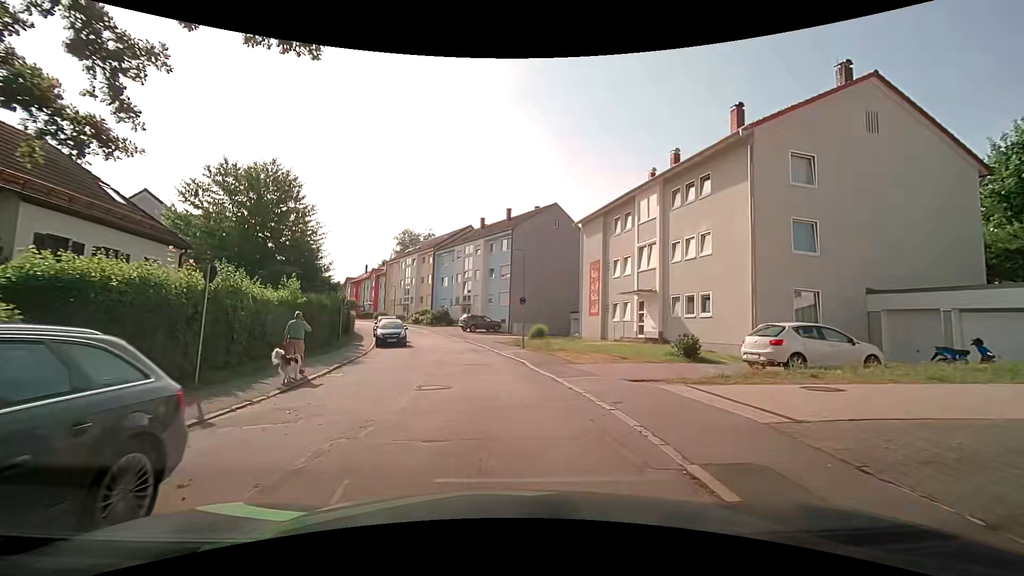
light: Day
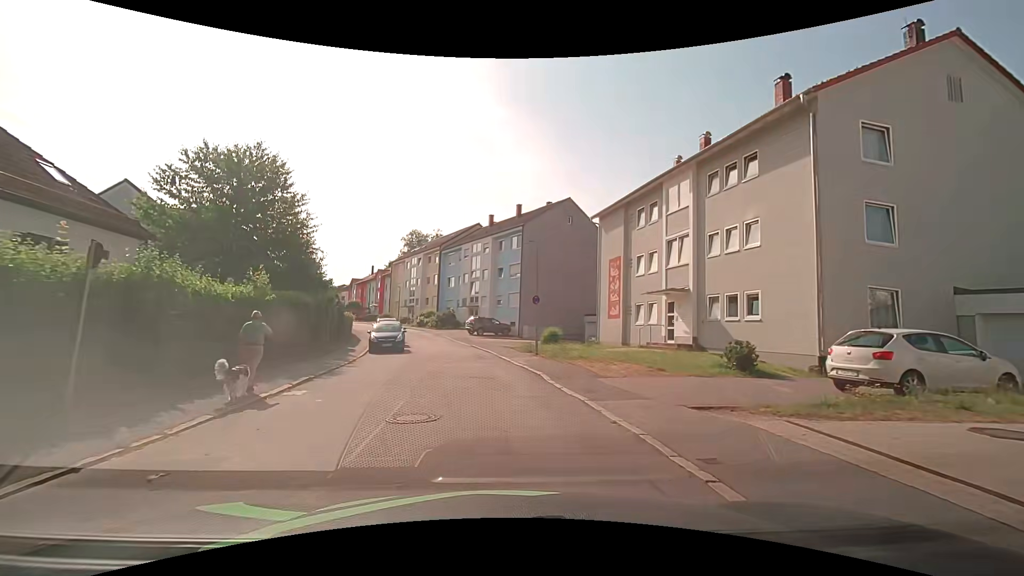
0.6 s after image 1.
(+0.1, +3.4) m; +1°
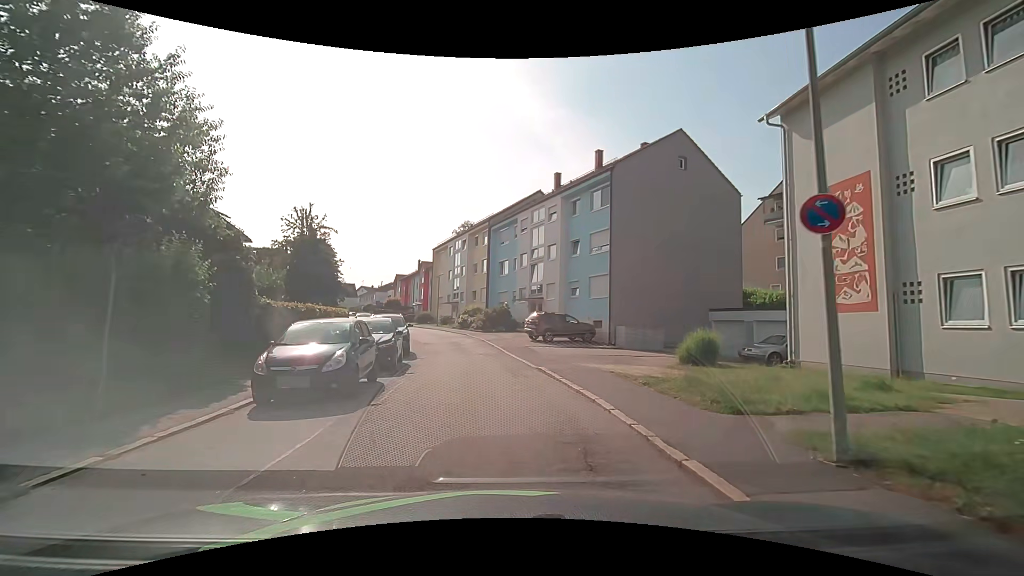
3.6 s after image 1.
(-1.3, +16.4) m; -7°
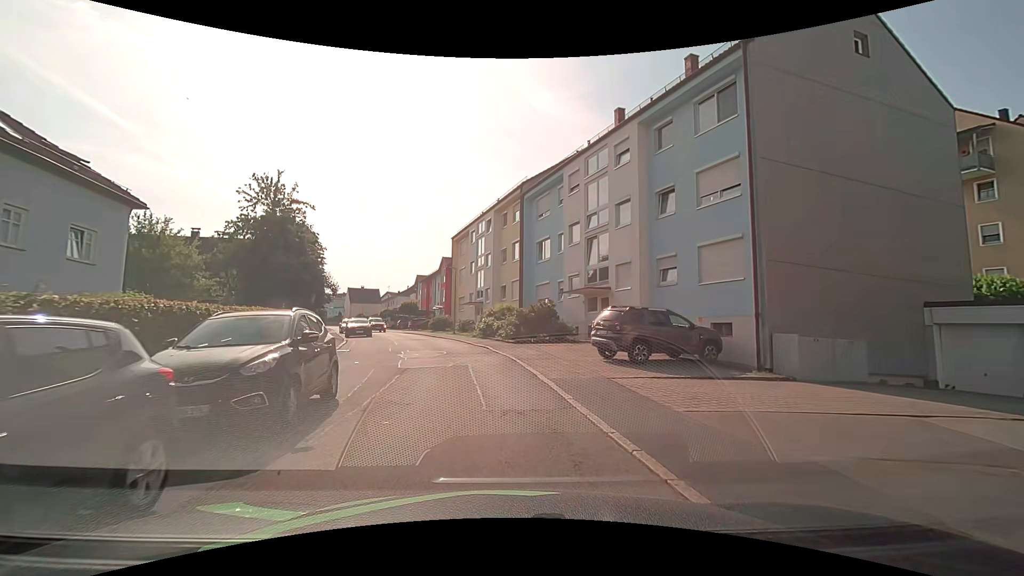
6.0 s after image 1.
(-0.4, +13.3) m; -3°
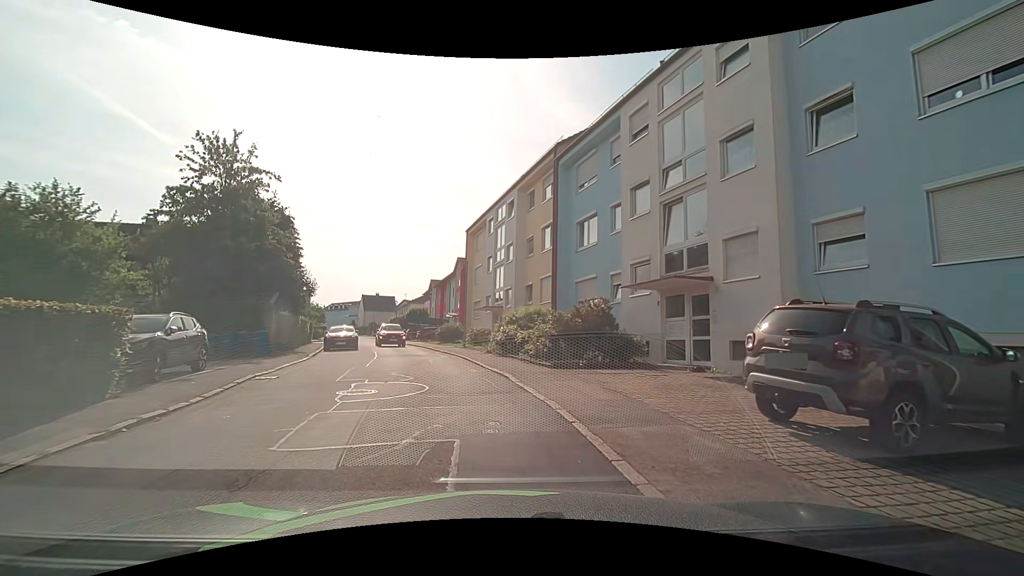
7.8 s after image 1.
(-0.3, +8.7) m; -3°
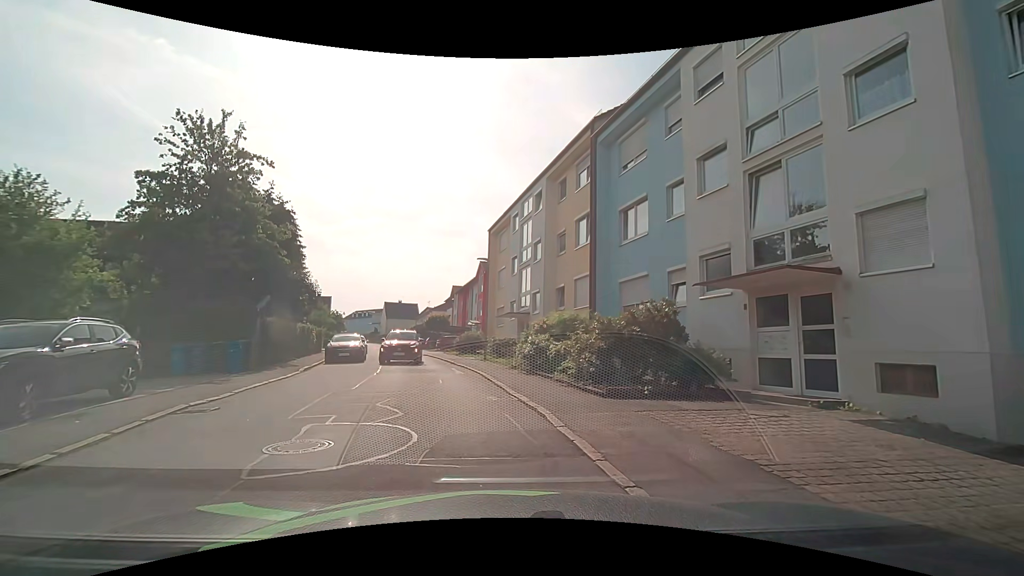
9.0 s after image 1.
(-0.1, +3.9) m; -4°
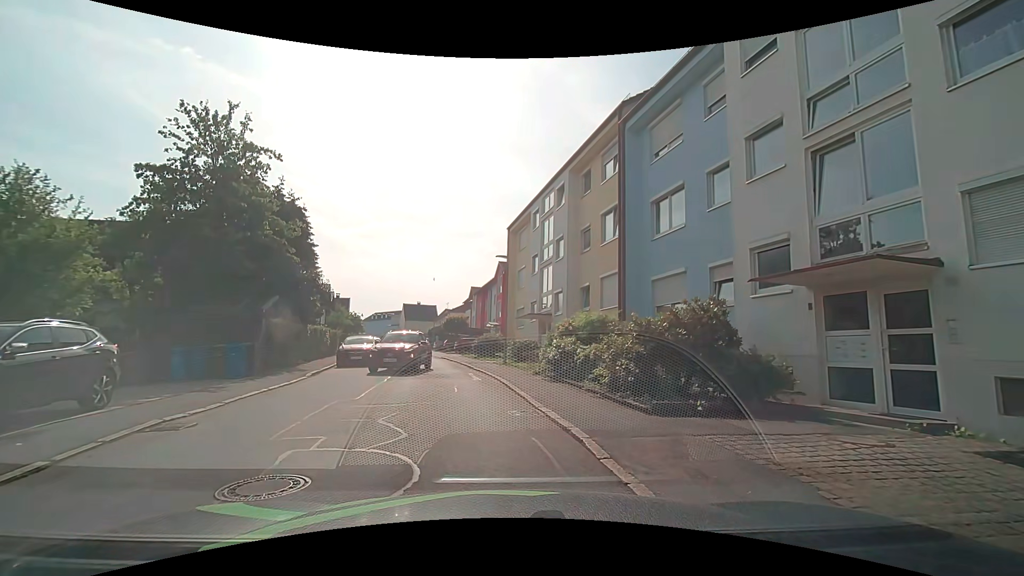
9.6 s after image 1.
(0.0, +1.5) m; -2°
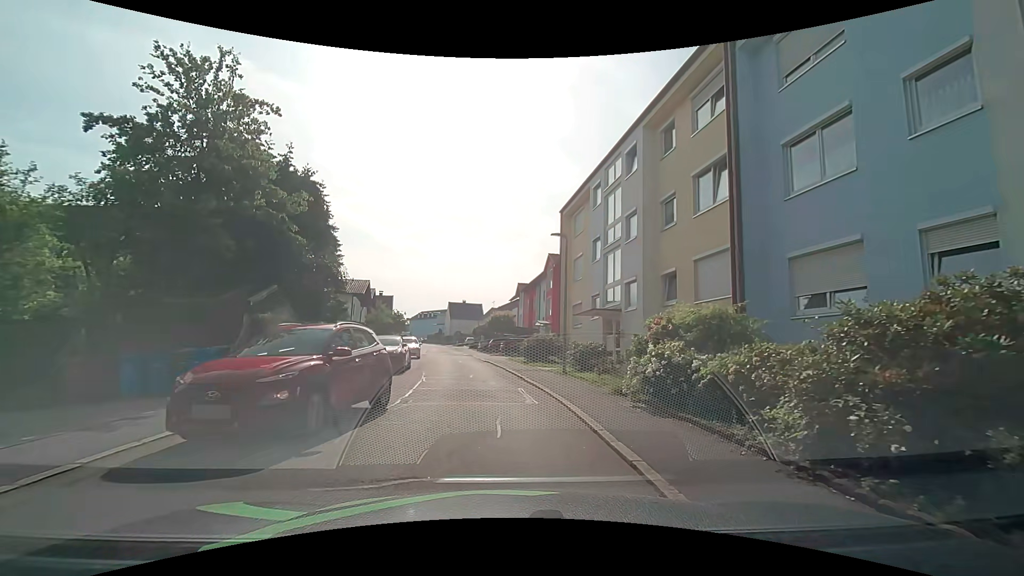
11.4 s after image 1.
(-0.2, +5.3) m; -4°
(-1, +10) (-2, +20) (-3, +30) (-5, +40) (-6, +50) (-8, +59) (-9, +69) (-11, +79) (-13, +89) (-15, +99) m
